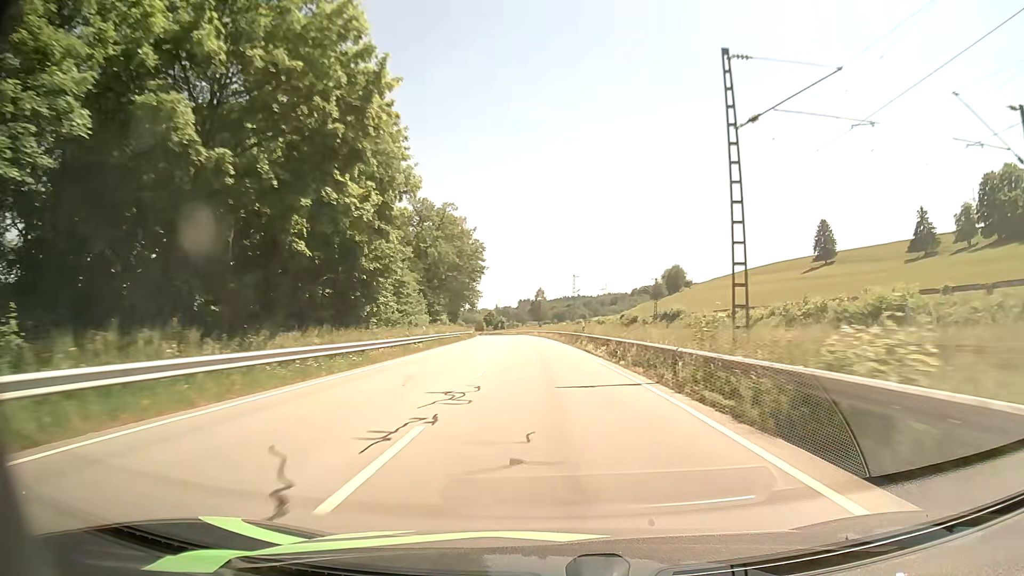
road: primary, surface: asphalt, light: Day
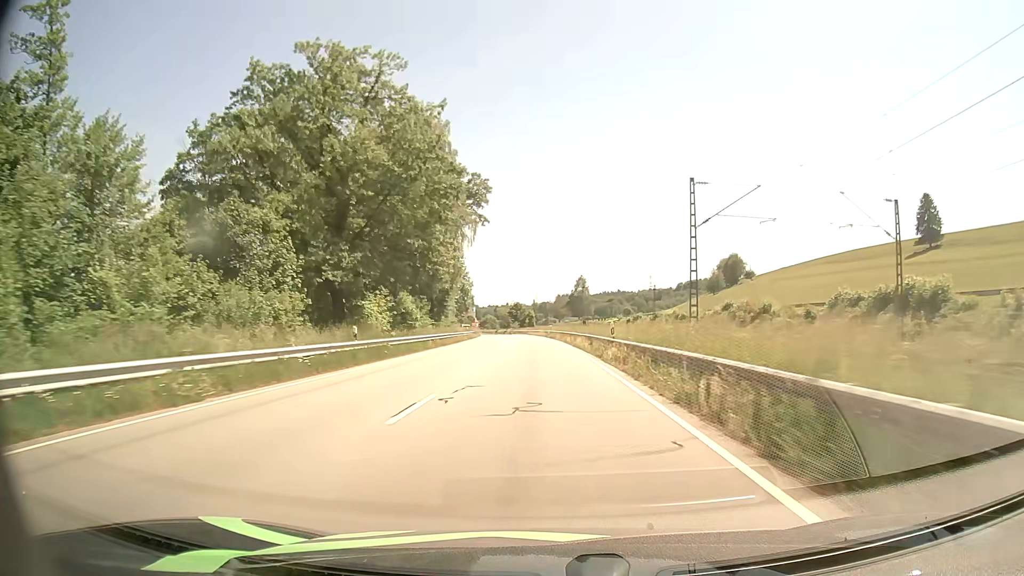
(-1.3, +57.1) m; -3°
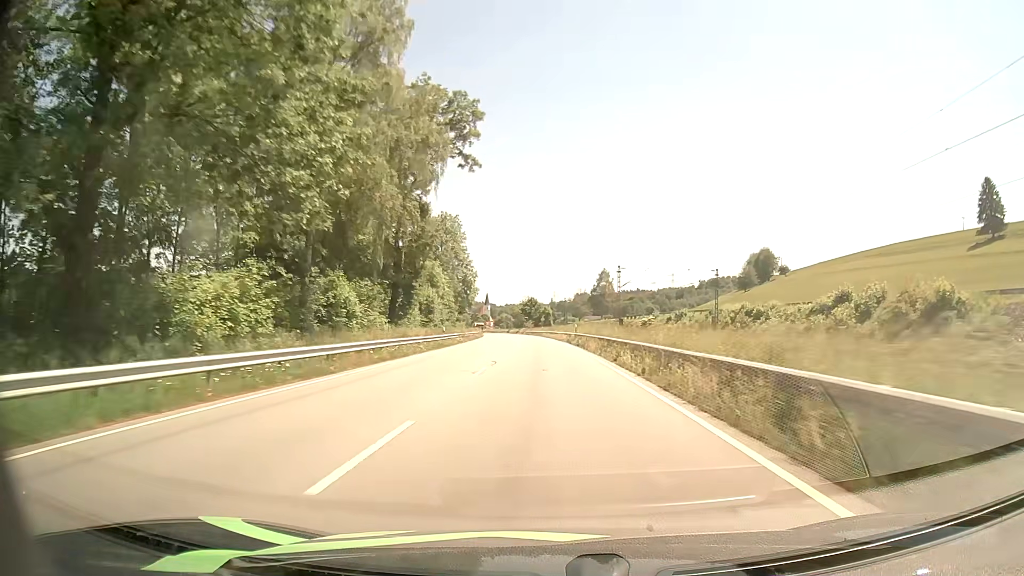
(-0.4, +28.4) m; -1°
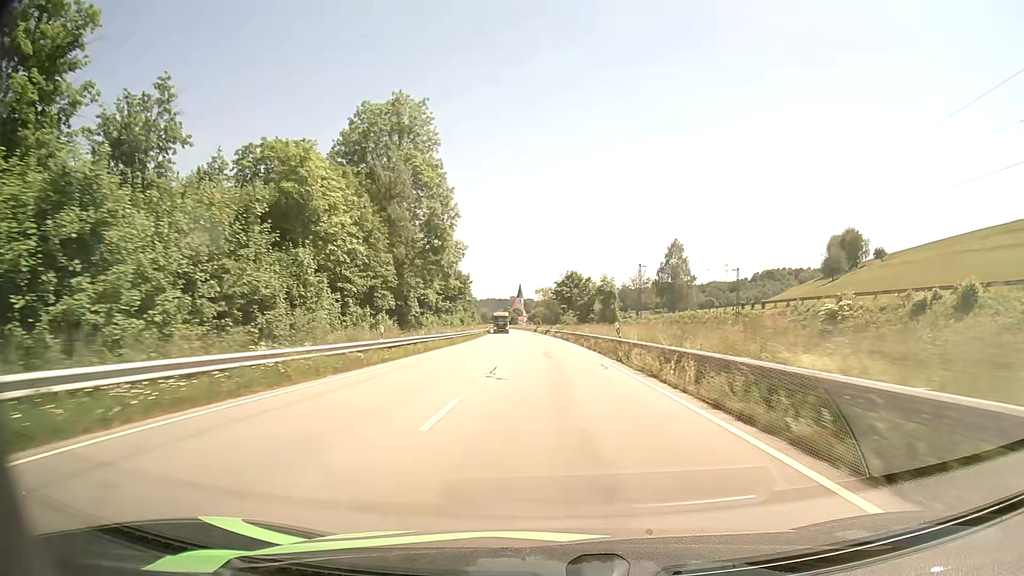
(-1.9, +70.4) m; -3°
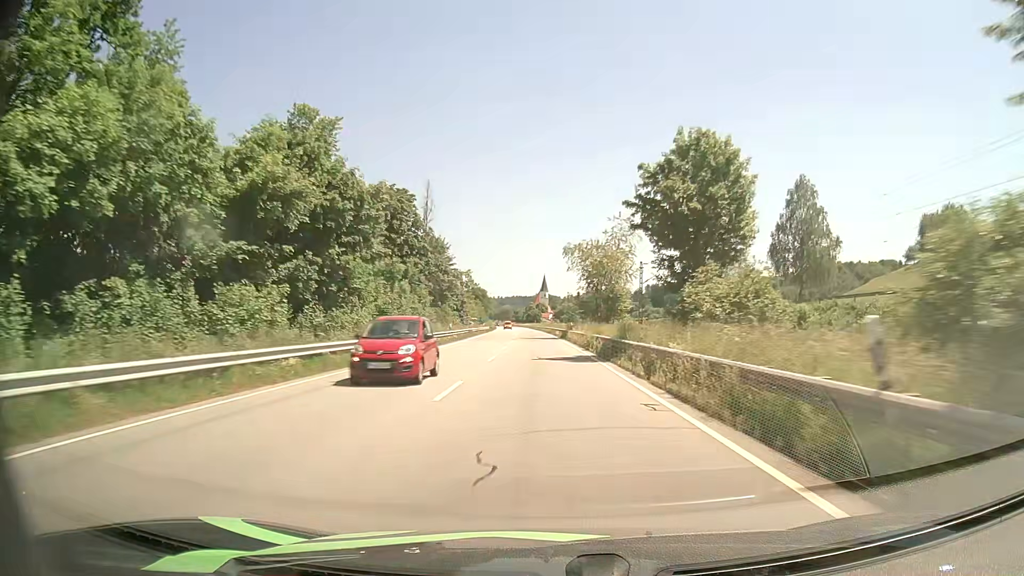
(-1.5, +70.4) m; -2°
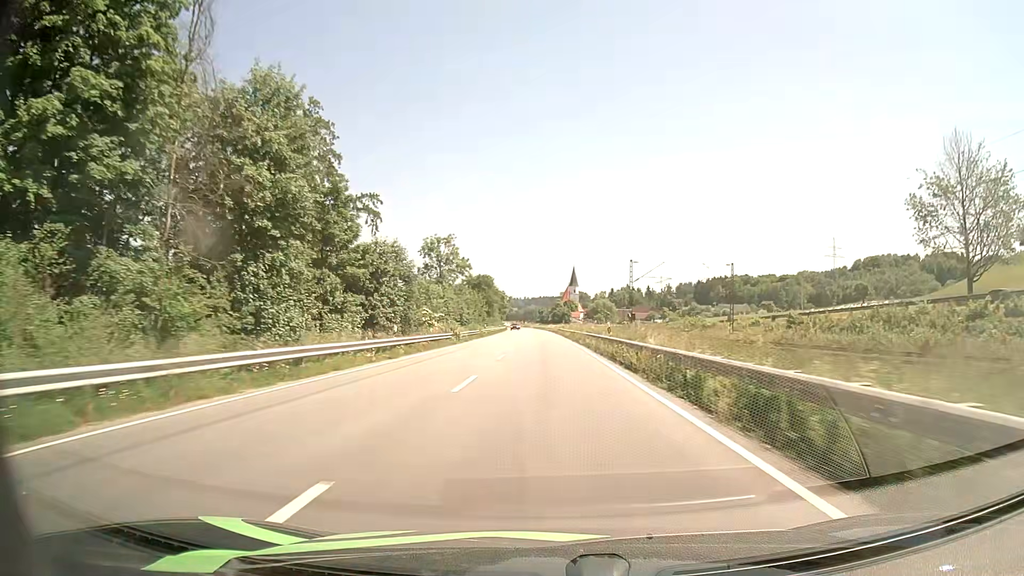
(-1.5, +71.1) m; -2°
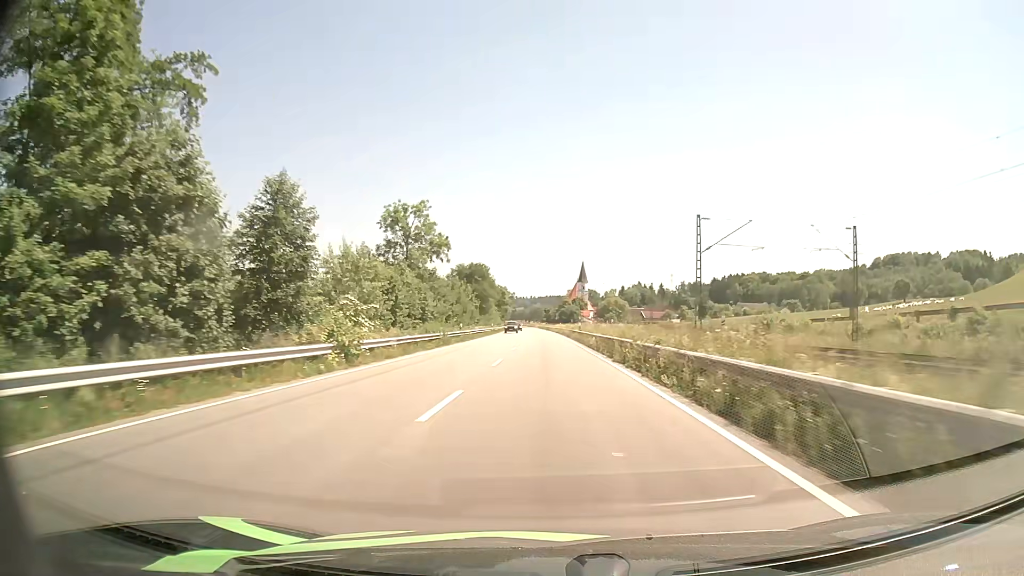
(-0.2, +28.4) m; -1°
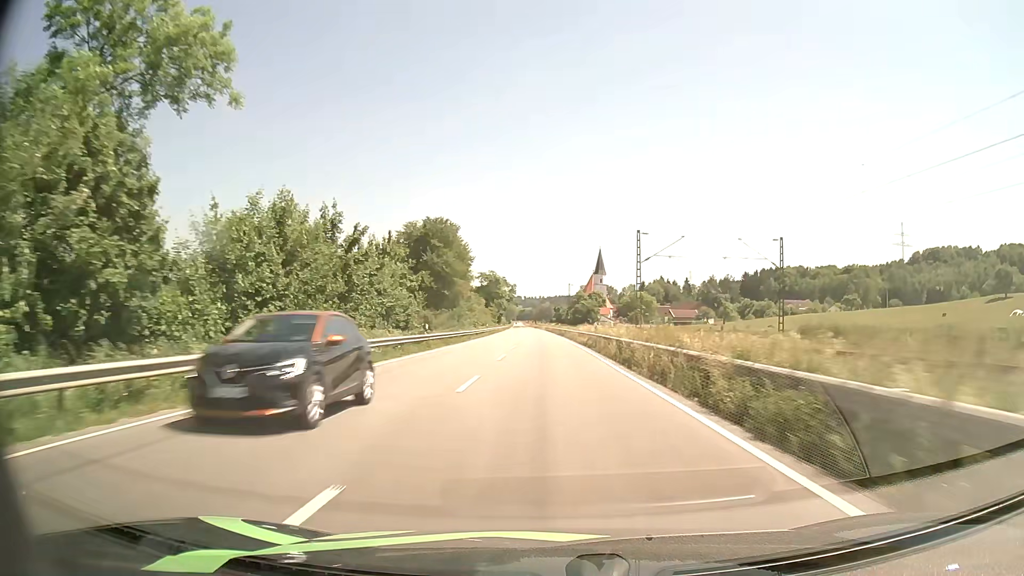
(-0.2, +56.4) m; -1°
(0, +10) (0, +20) (0, +30) (0, +40) (0, +50) (-1, +60) (-1, +70) (-1, +80) (-1, +90) (-2, +100) m
